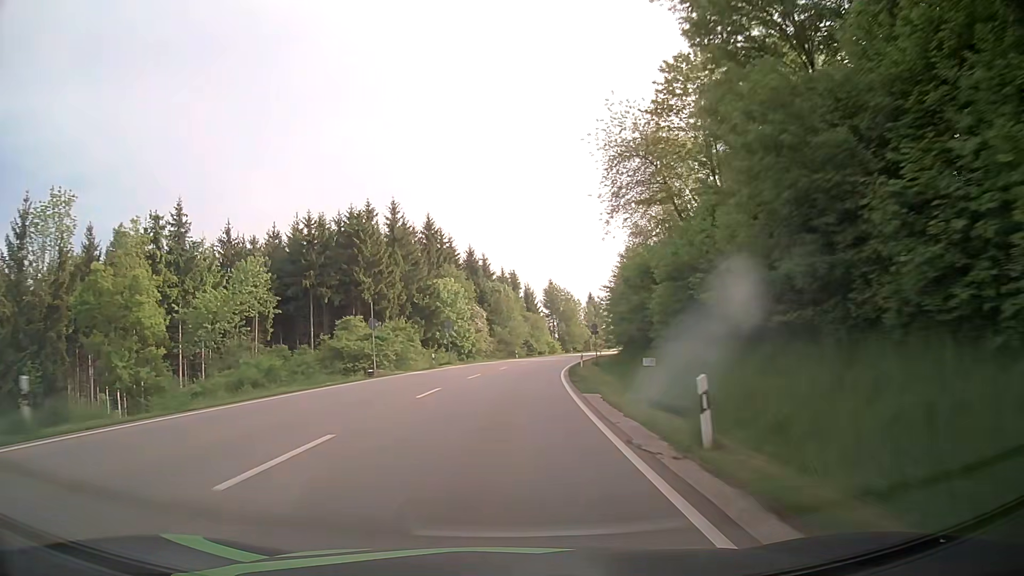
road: primary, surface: asphalt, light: Day
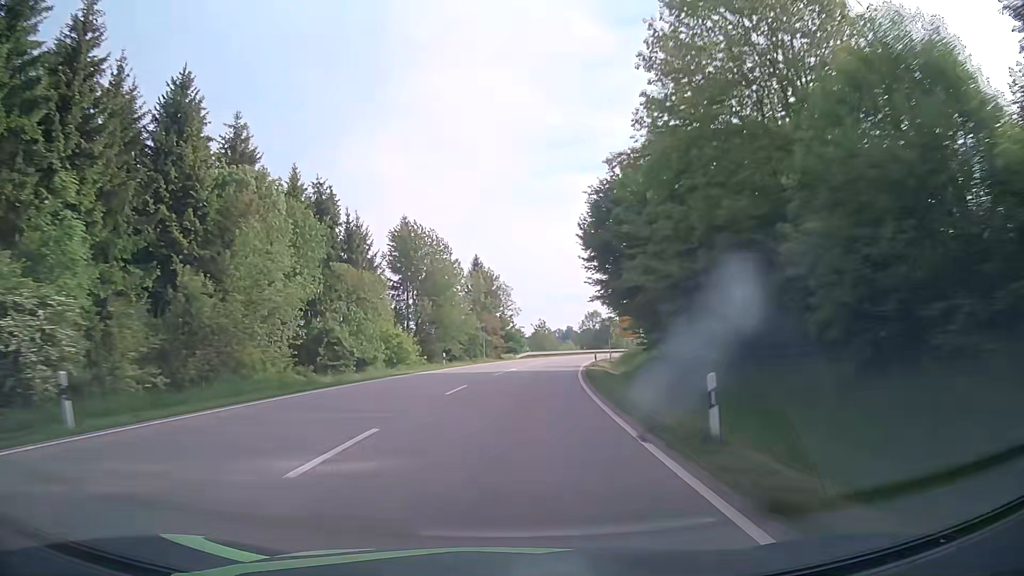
(+6.3, +70.9) m; +11°
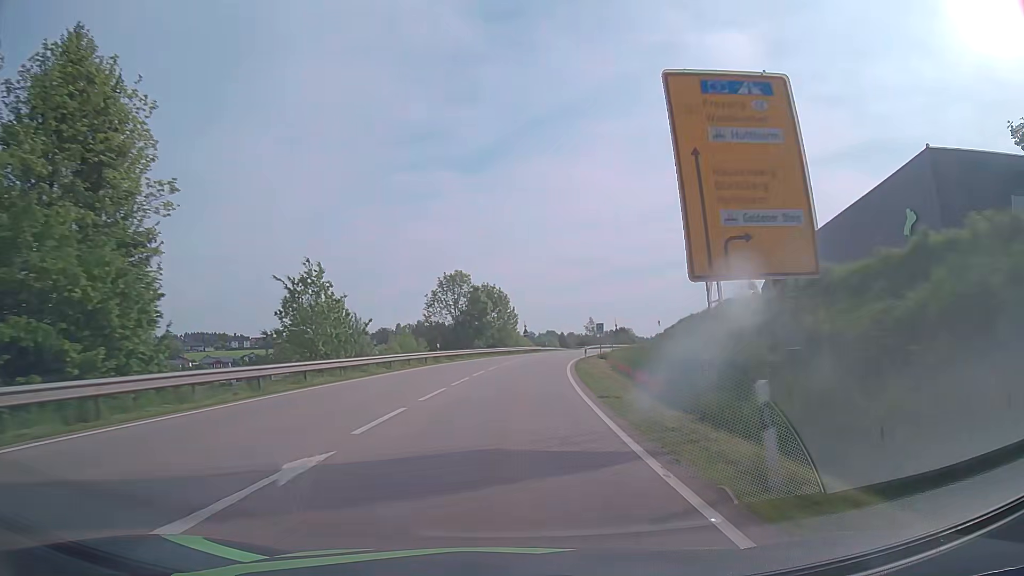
(+8.8, +74.0) m; +13°
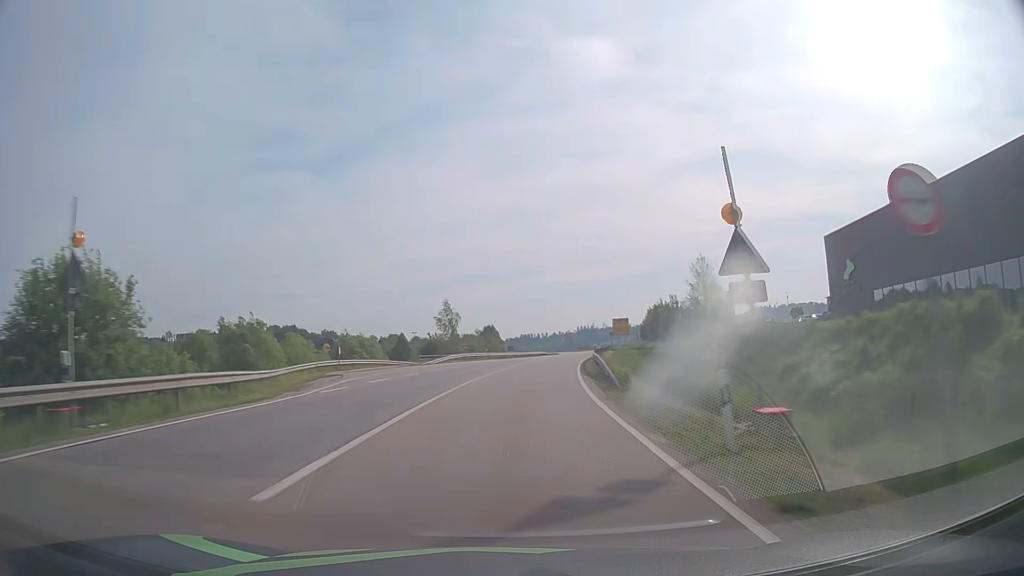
(+8.1, +75.4) m; +13°
(0, +10) (+1, +20) (+1, +30) (+2, +40) (+3, +50) (+5, +60) (+6, +70) (+8, +79) (+10, +89) (+11, +99) m
